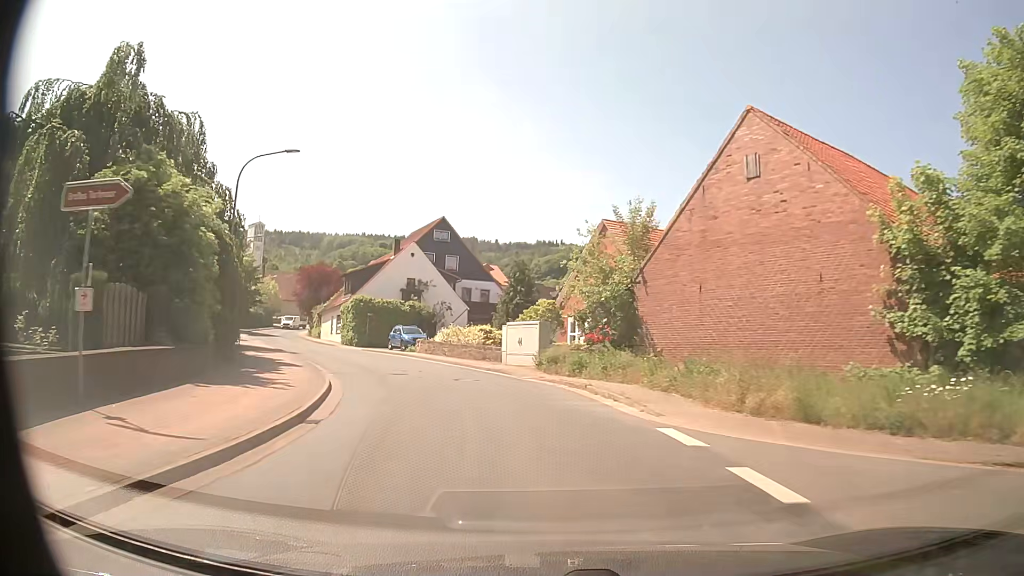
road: tertiary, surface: asphalt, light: Day
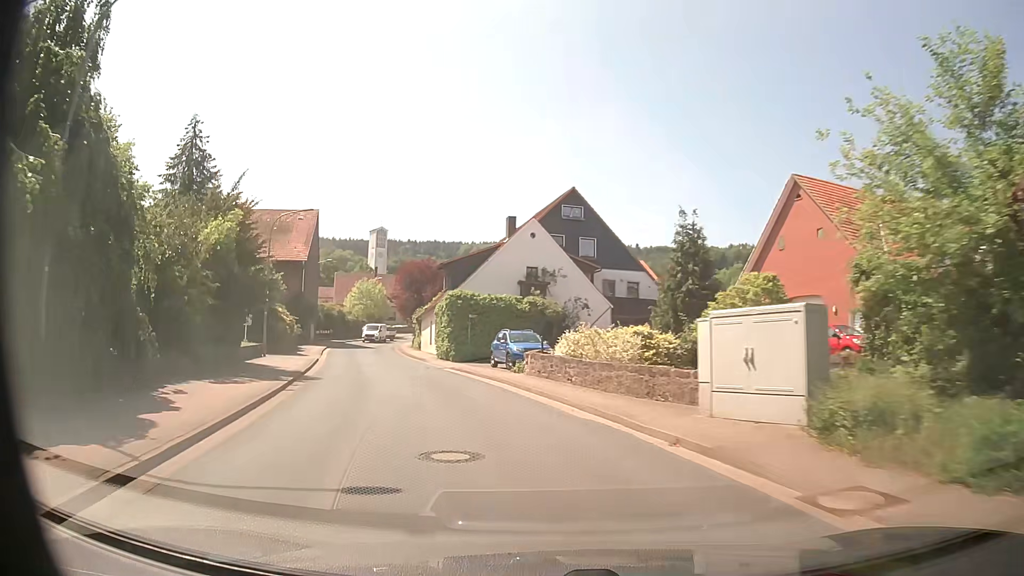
(-1.4, +15.4) m; -12°
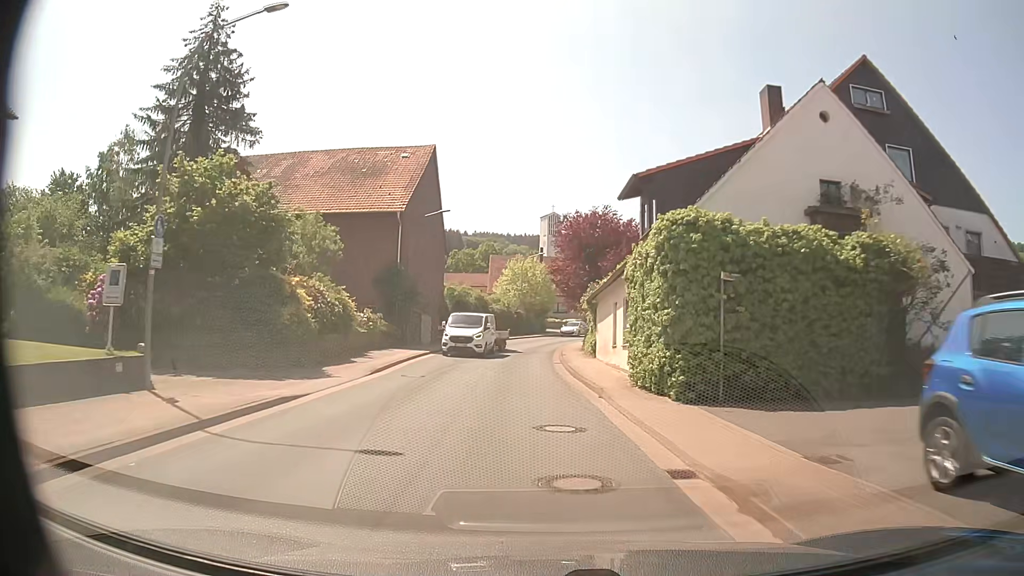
(-3.8, +23.6) m; -15°
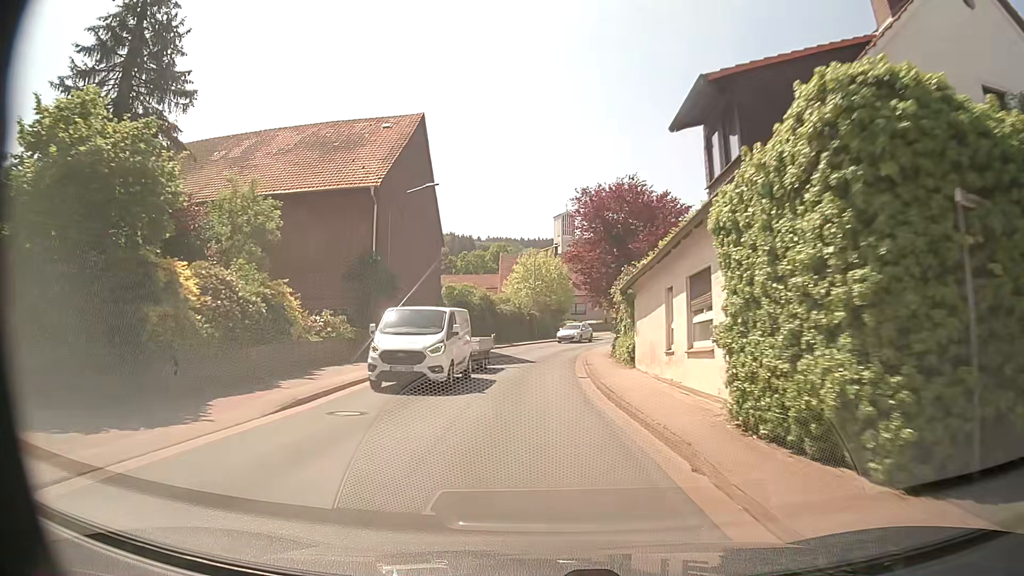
(-0.1, +8.2) m; -2°
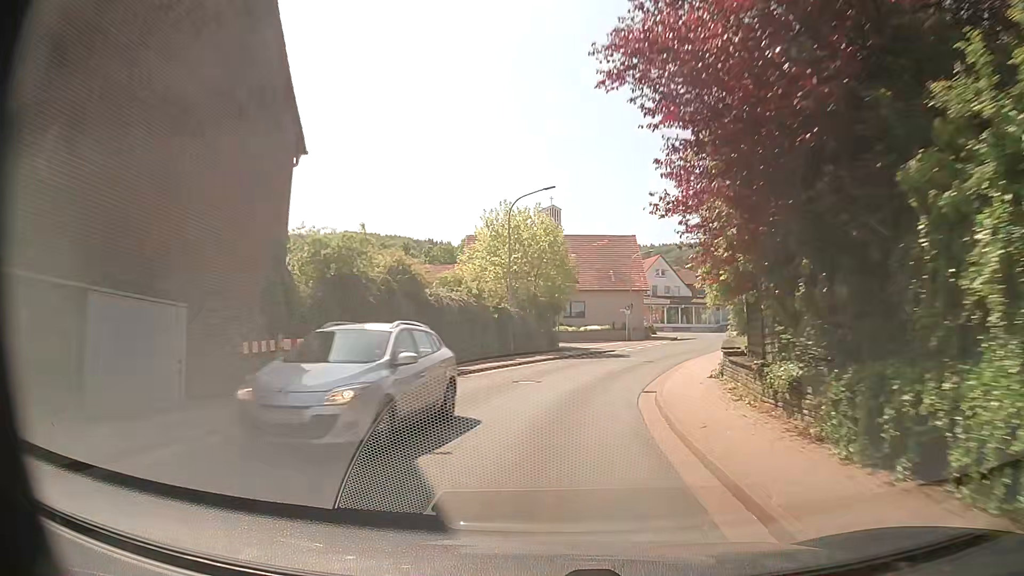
(0.0, +24.9) m; +1°
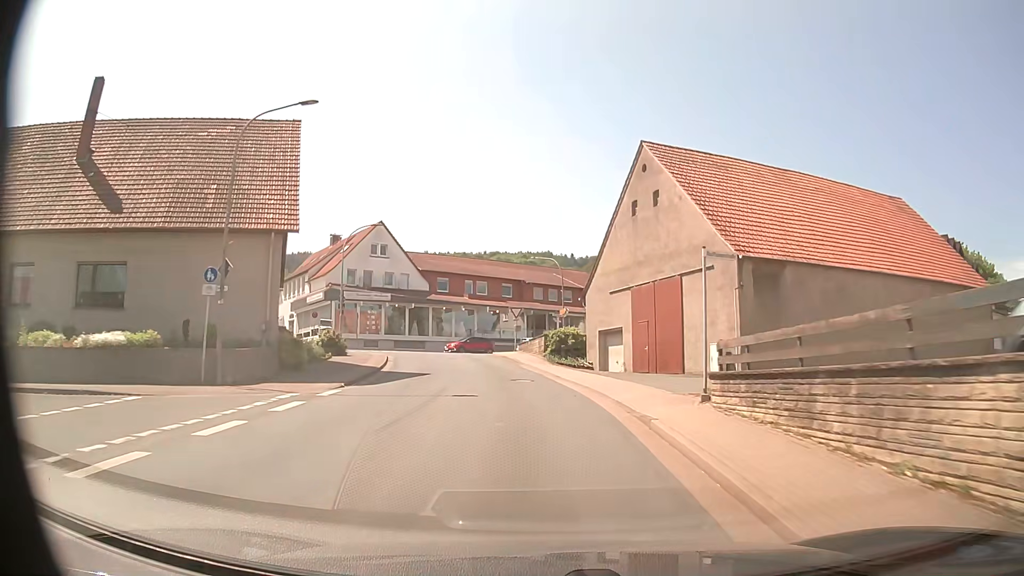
(+8.7, +39.0) m; +22°
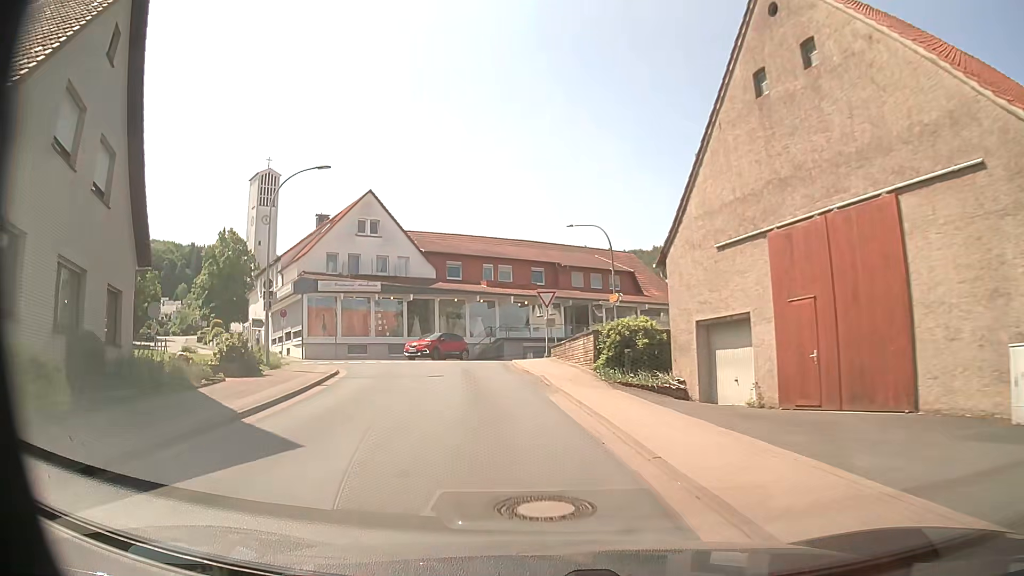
(-0.1, +14.3) m; -2°
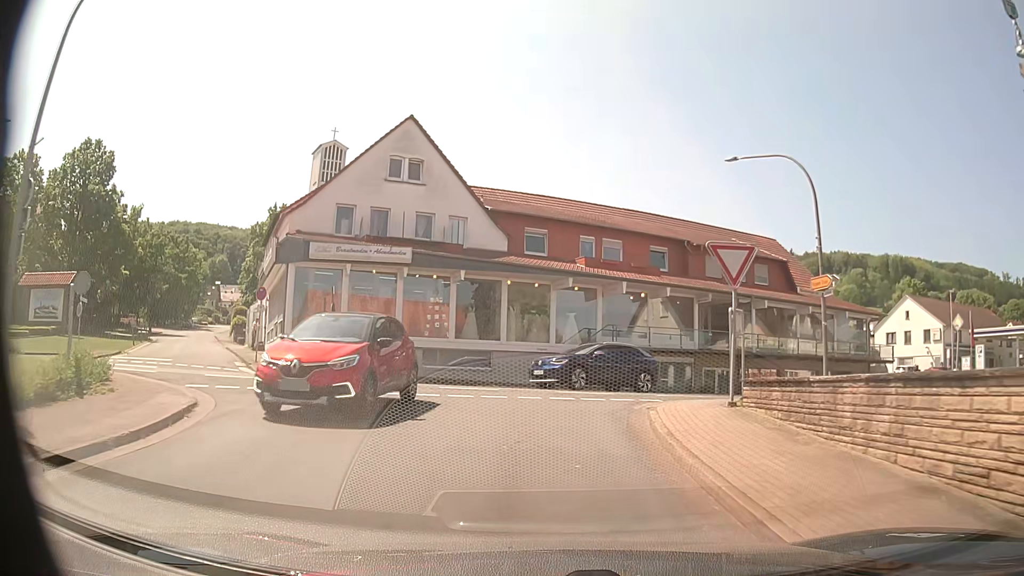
(-1.5, +16.2) m; -8°
(0, +10) (+2, +20) (+11, +25) (+20, +29) (+29, +34) (+38, +38) (+47, +42) (+56, +47) (+65, +51) (+74, +55) m
